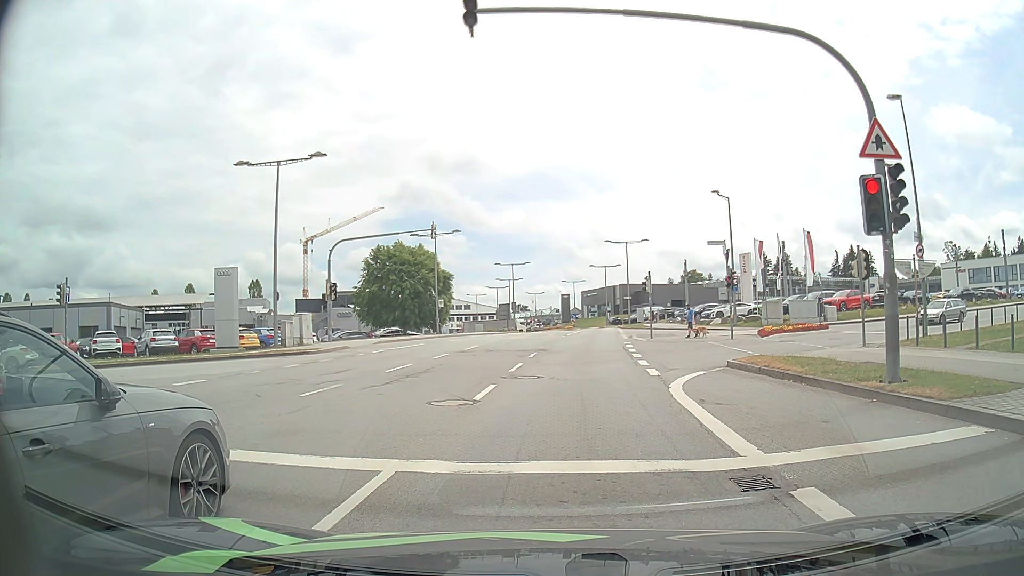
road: secondary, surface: asphalt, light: Day
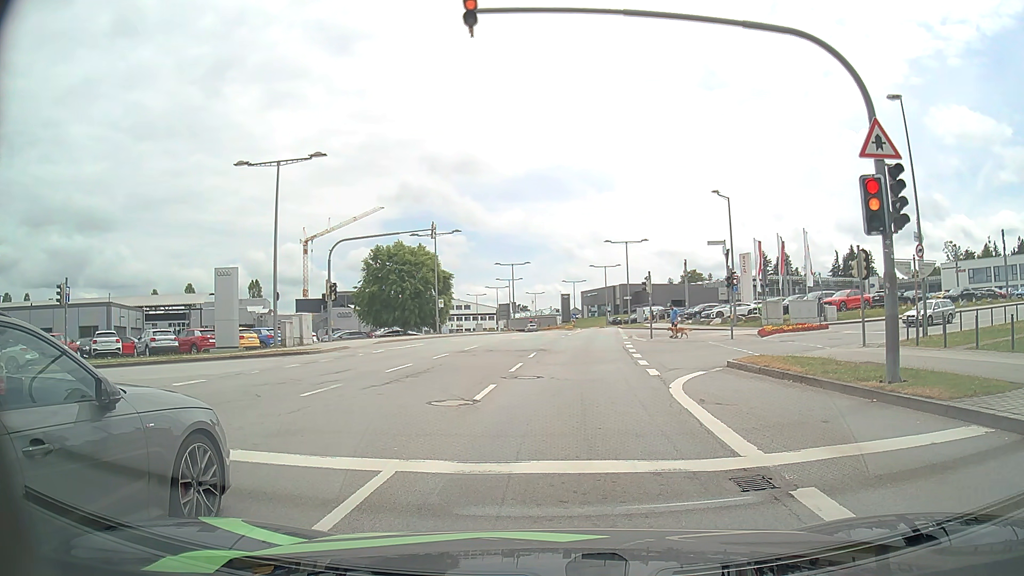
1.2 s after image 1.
(0.0, 0.0) m; 0°
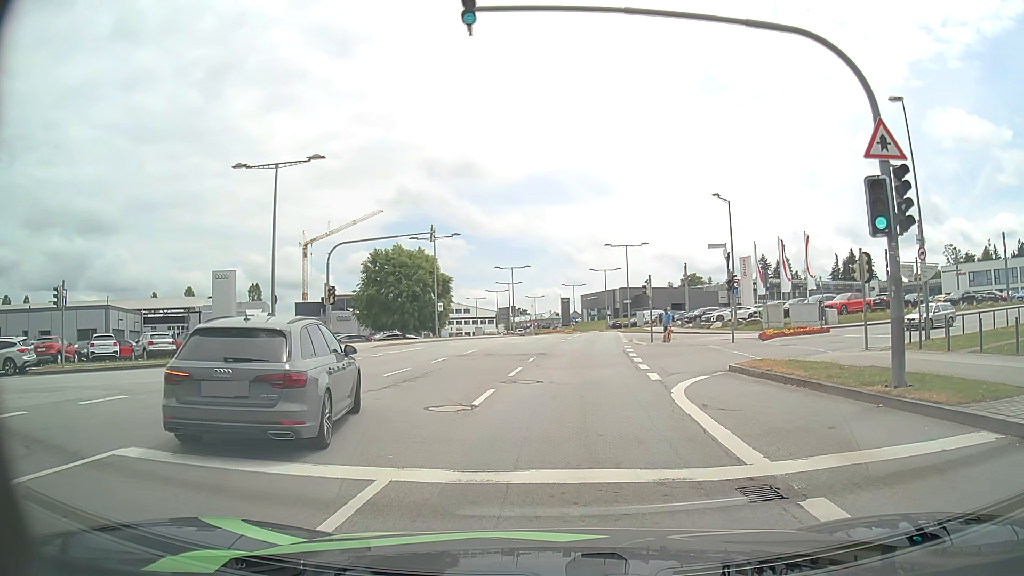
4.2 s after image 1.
(0.0, +0.2) m; 0°
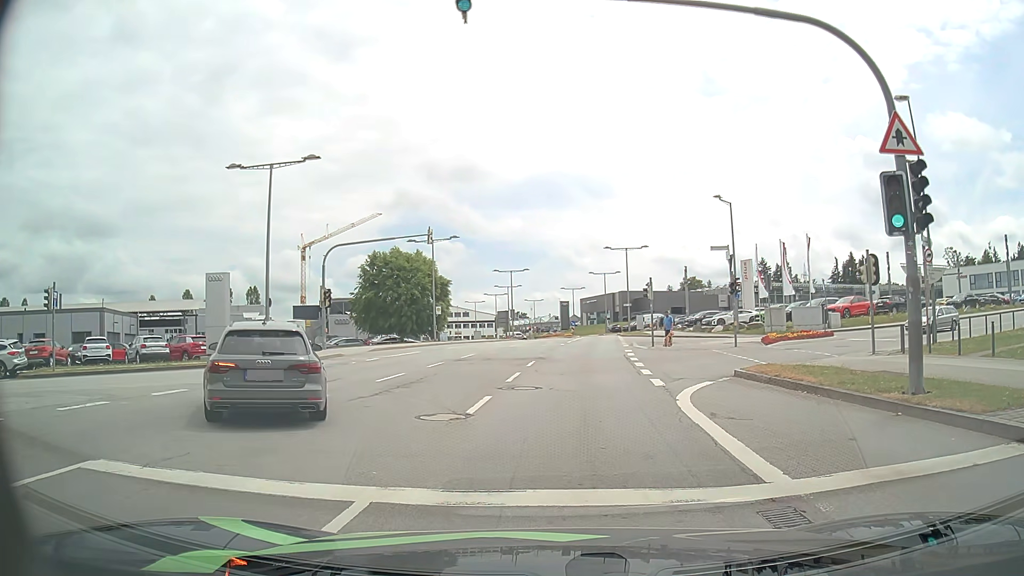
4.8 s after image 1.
(0.0, +0.7) m; -1°
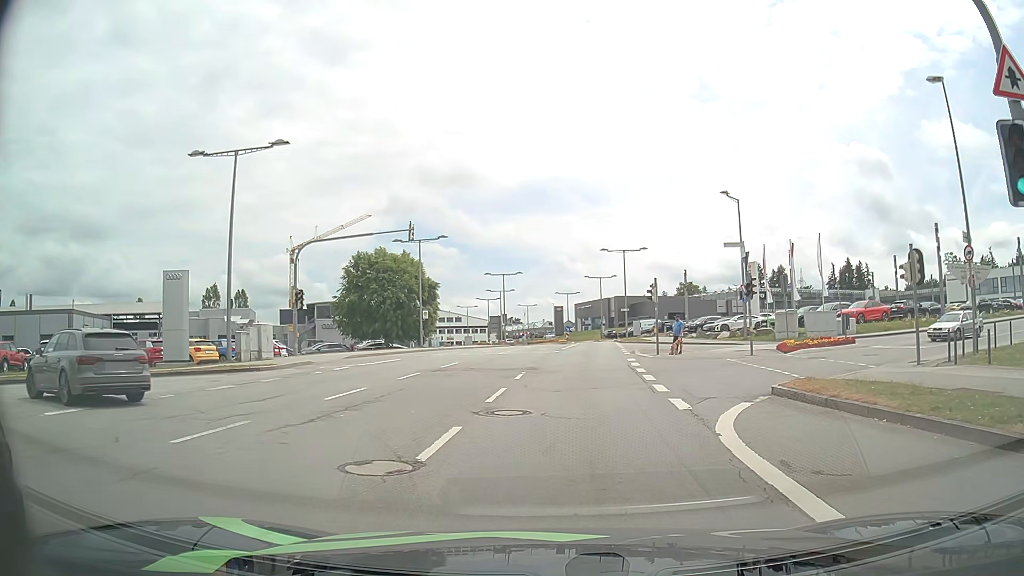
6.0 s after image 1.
(+0.1, +3.7) m; +2°
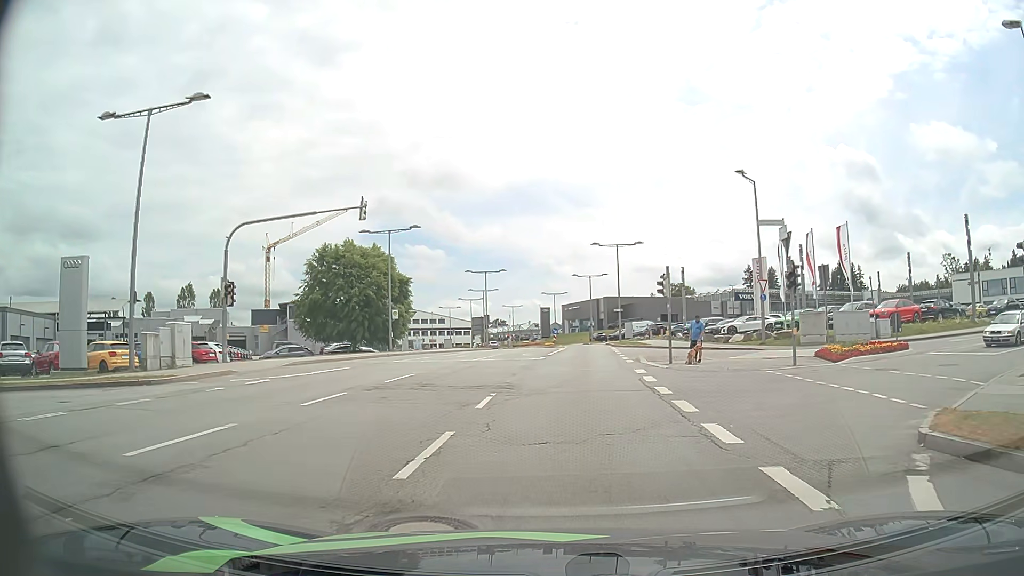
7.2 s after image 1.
(0.0, +6.7) m; 0°
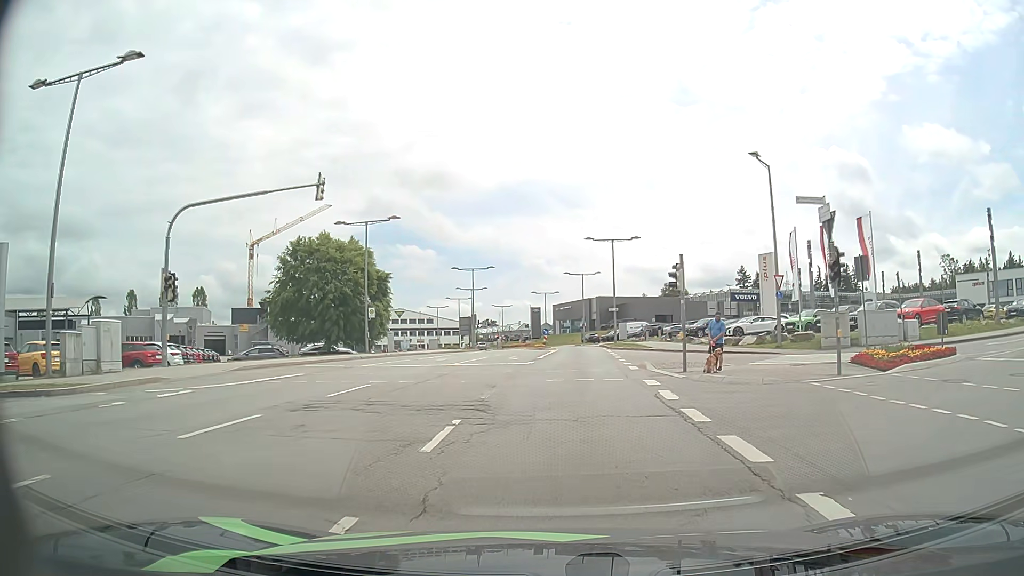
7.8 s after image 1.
(+0.1, +4.2) m; +1°
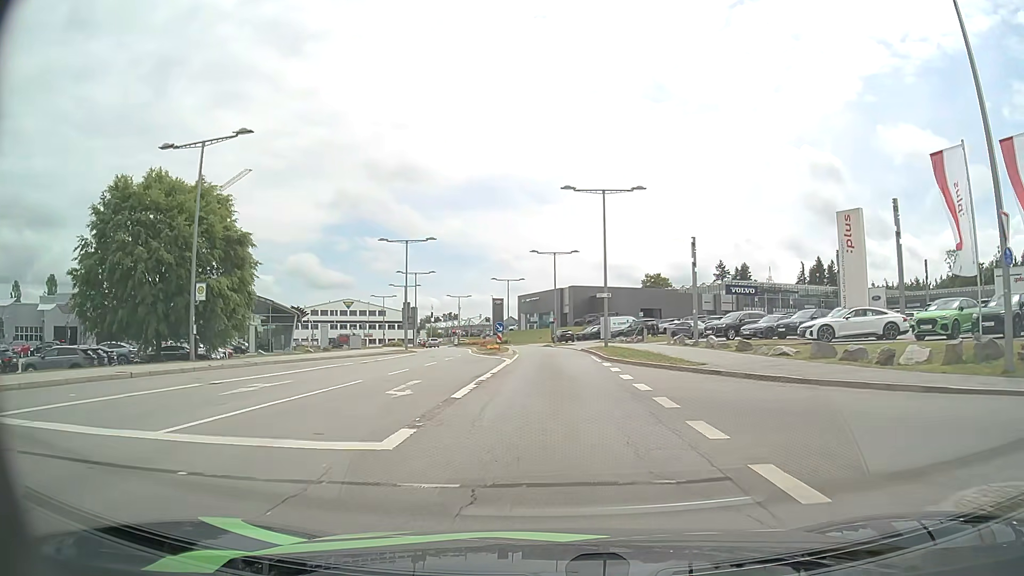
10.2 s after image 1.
(+0.6, +20.2) m; +3°
(0, +10) (0, +20) (0, +30) (0, +40) (-1, +50) (-1, +60) (-3, +70) (-6, +79) (-9, +89) (-13, +98) m
